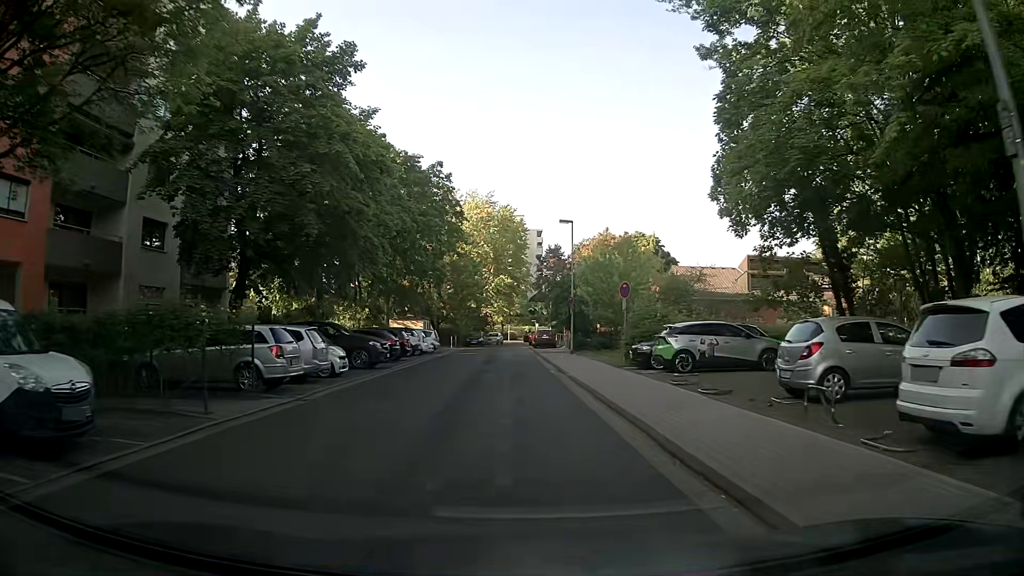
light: Day
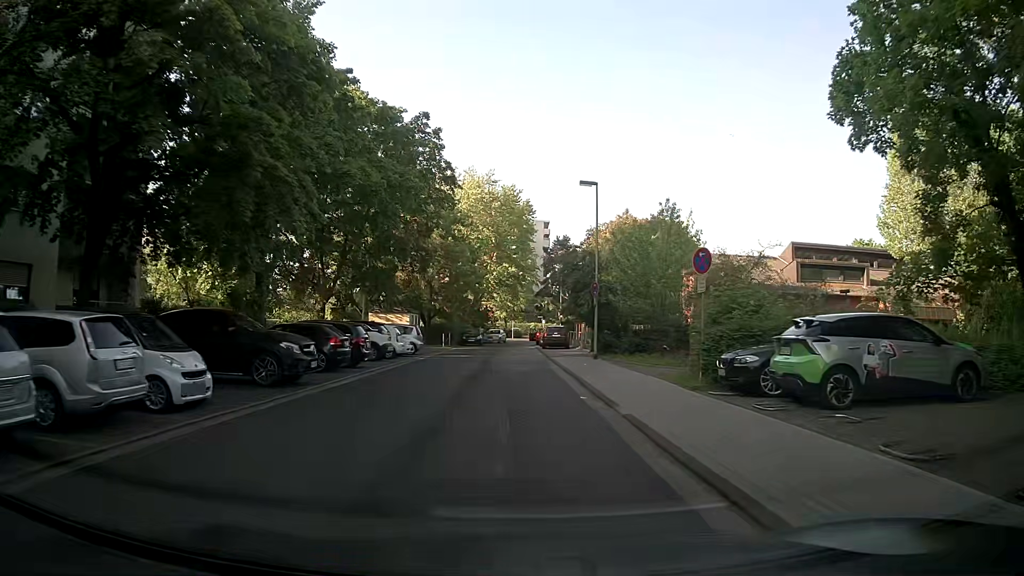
(0.0, +9.8) m; 0°
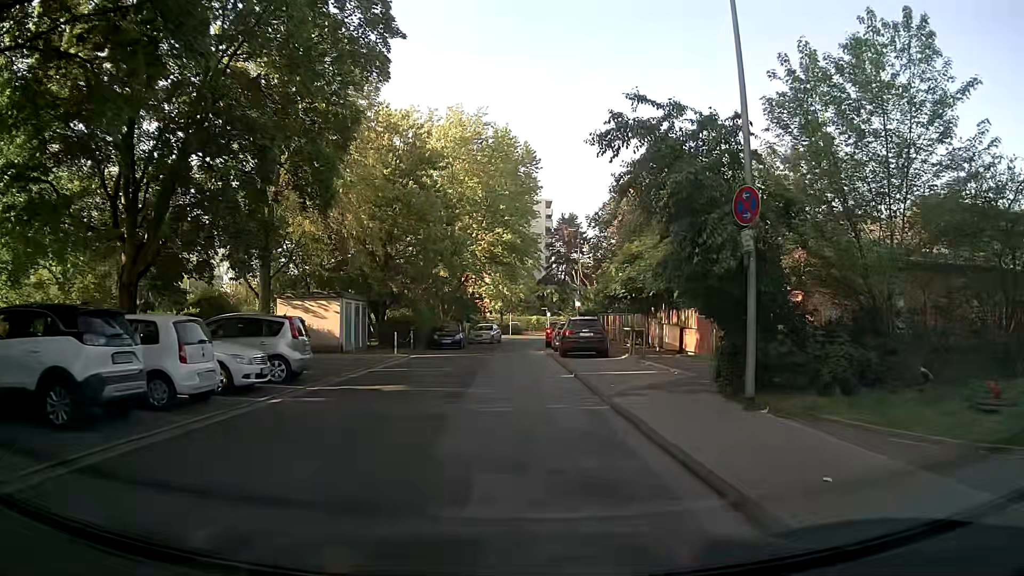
(-0.1, +19.1) m; 0°
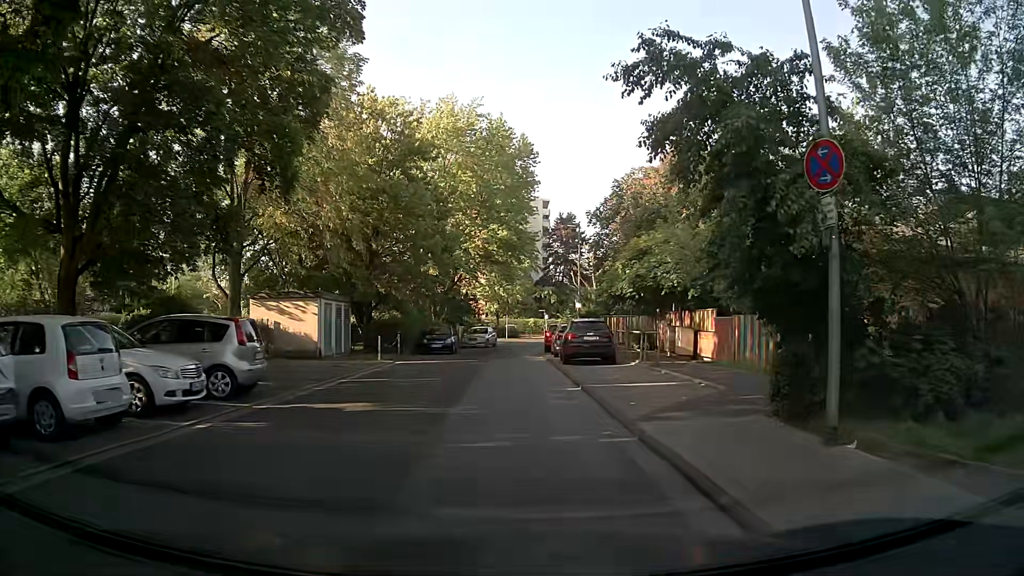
(0.0, +2.8) m; +2°
